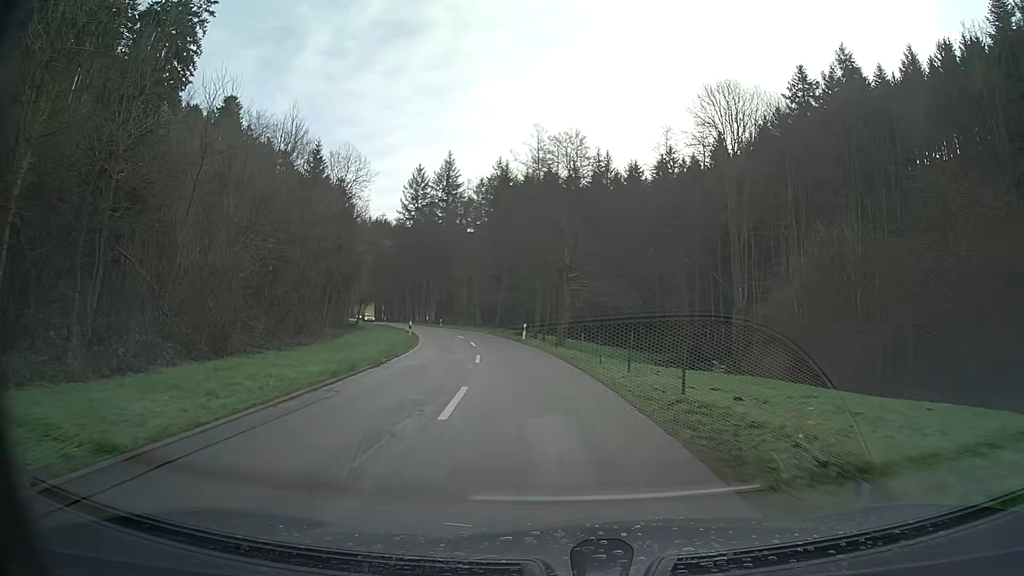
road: tertiary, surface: asphalt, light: Day
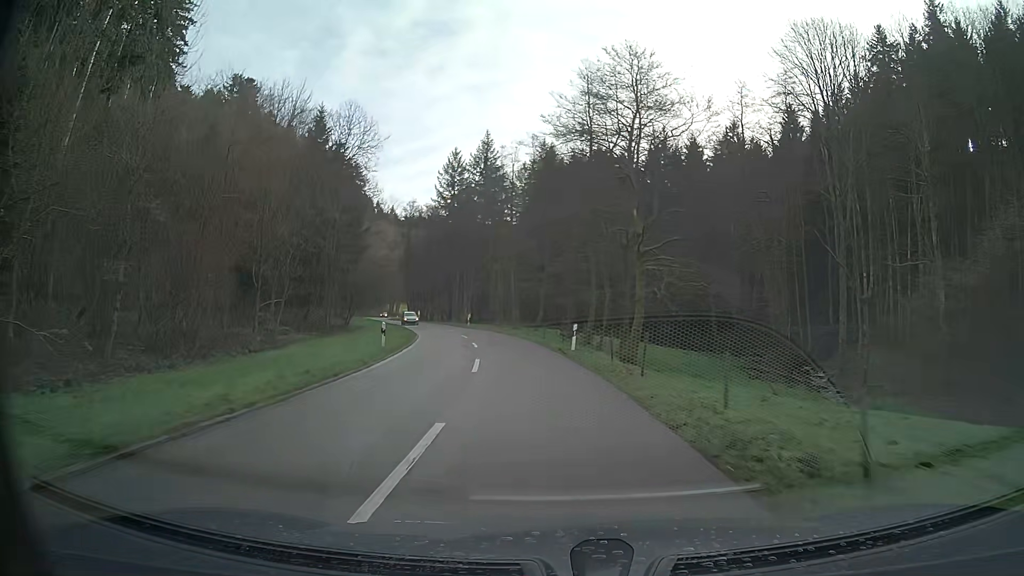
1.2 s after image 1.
(-0.6, +16.5) m; -4°
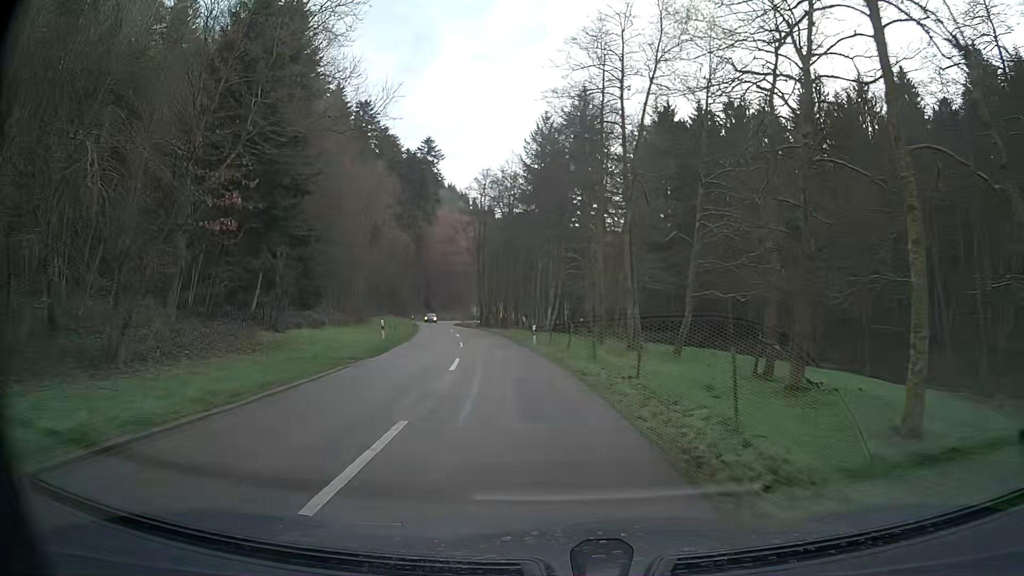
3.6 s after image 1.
(-2.6, +33.6) m; -9°
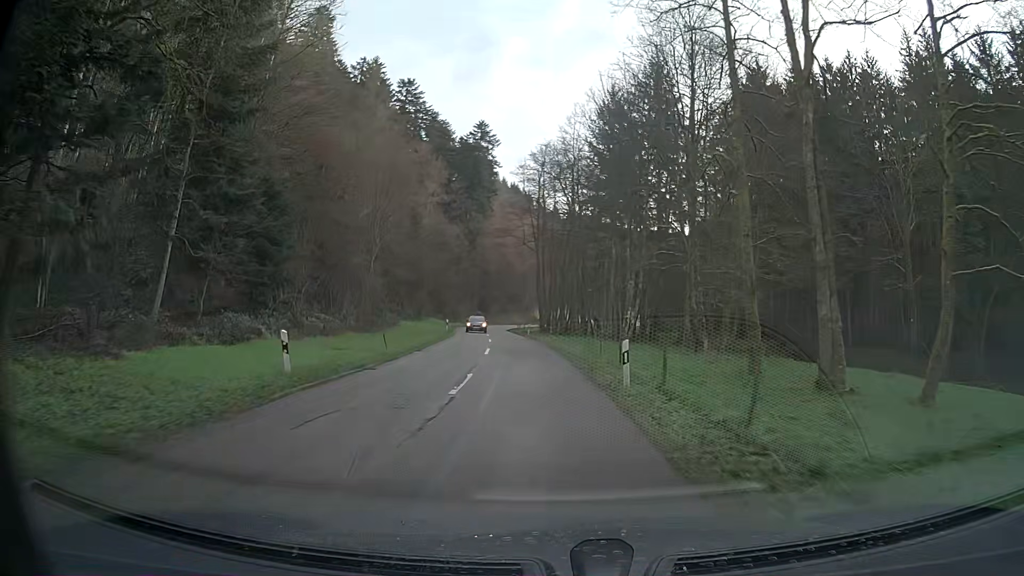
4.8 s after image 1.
(-0.8, +17.0) m; -5°
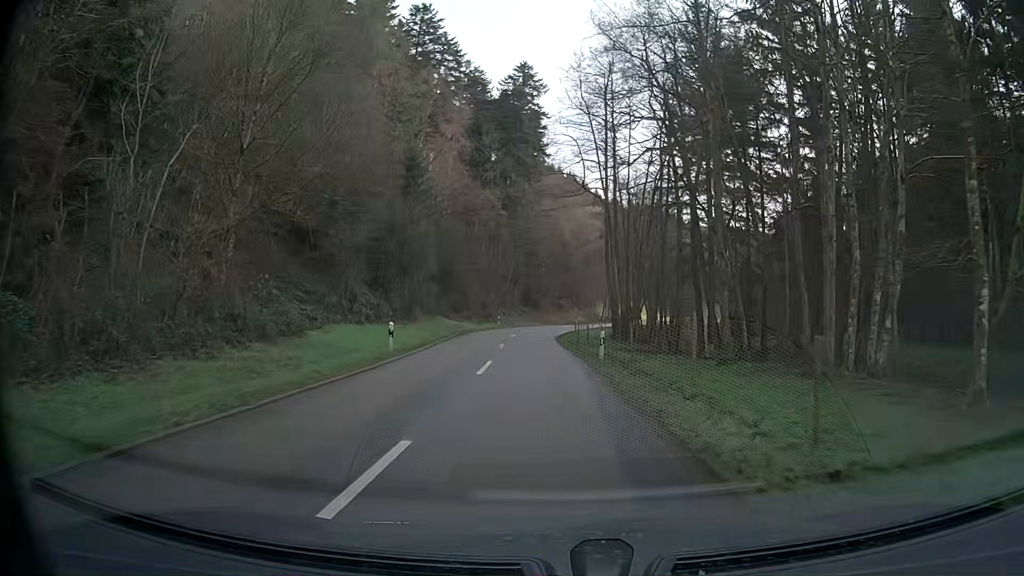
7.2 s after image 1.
(-1.7, +33.9) m; -5°
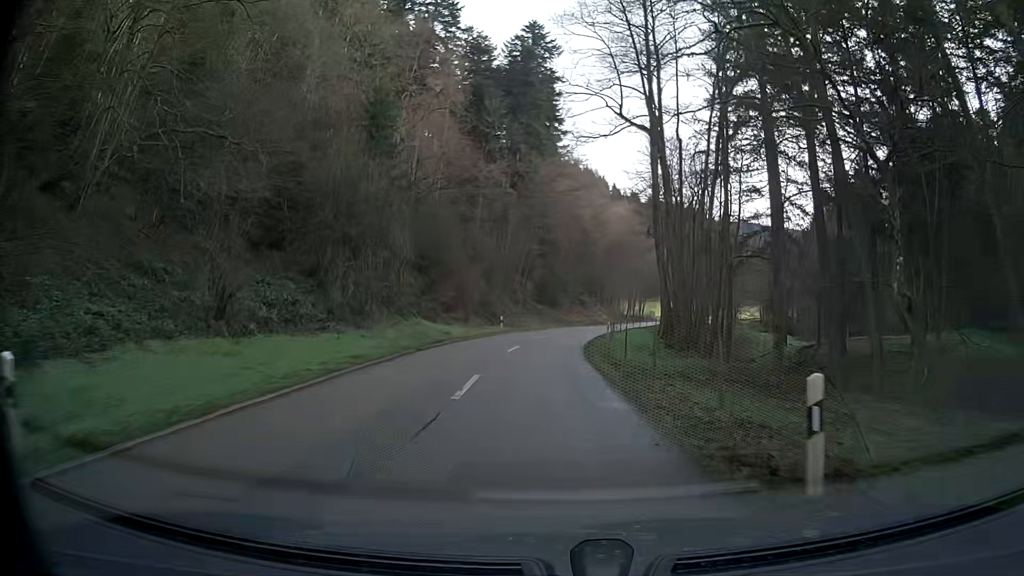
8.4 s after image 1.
(-0.2, +16.9) m; -1°
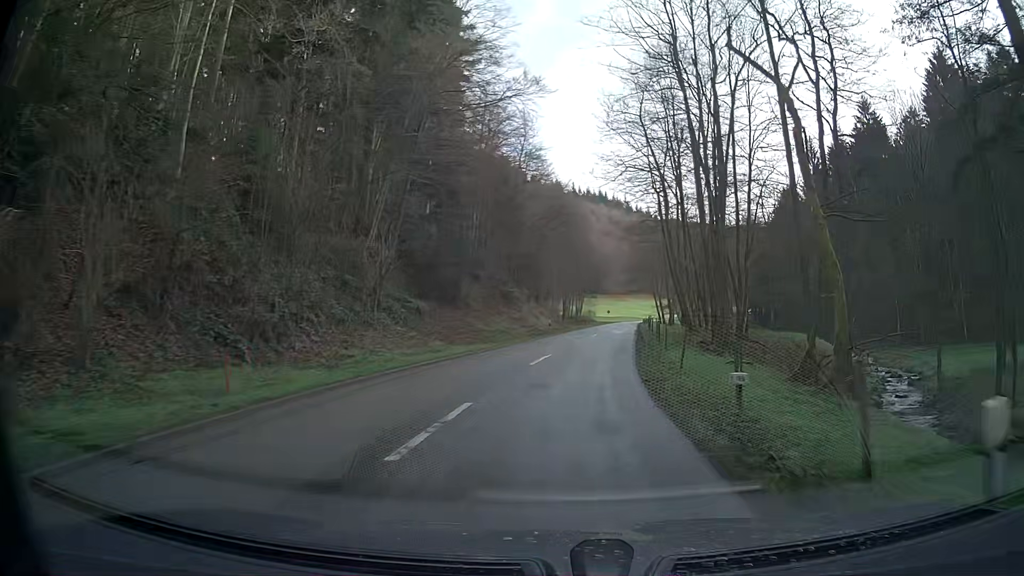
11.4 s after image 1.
(+1.5, +41.7) m; +7°
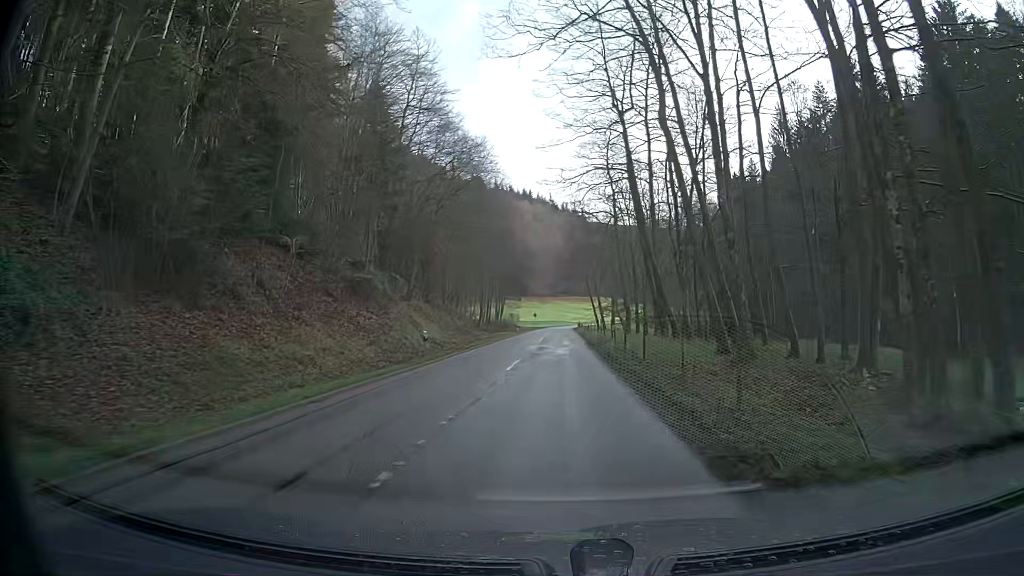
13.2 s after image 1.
(+1.6, +24.7) m; +5°
